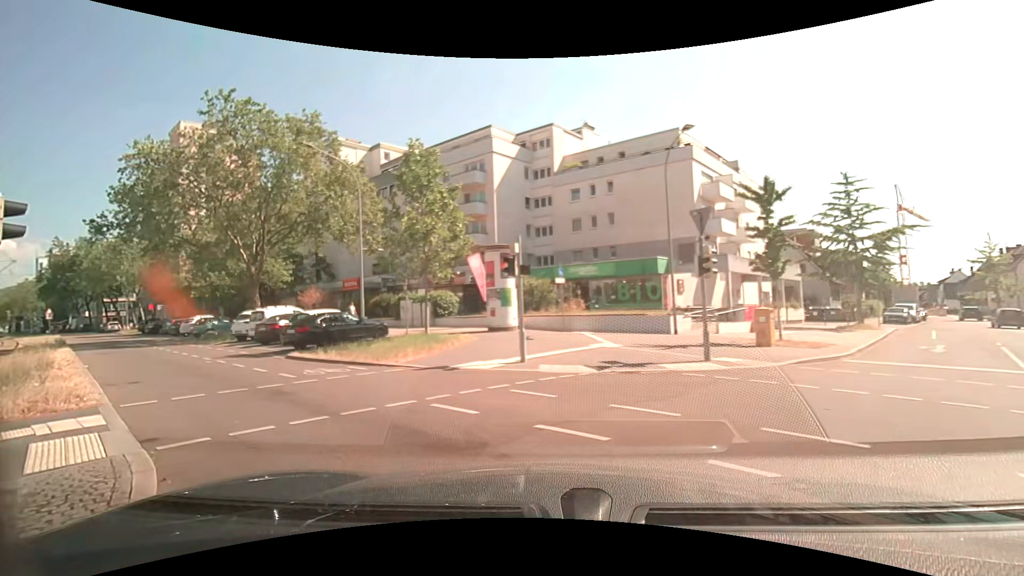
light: Day
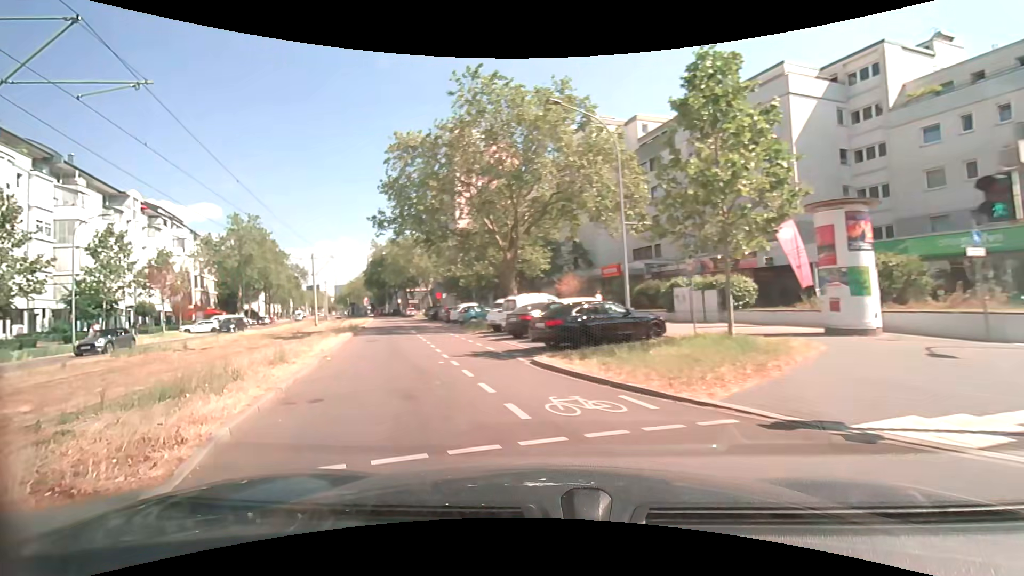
(-1.5, +5.9) m; -28°
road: tertiary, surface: asphalt
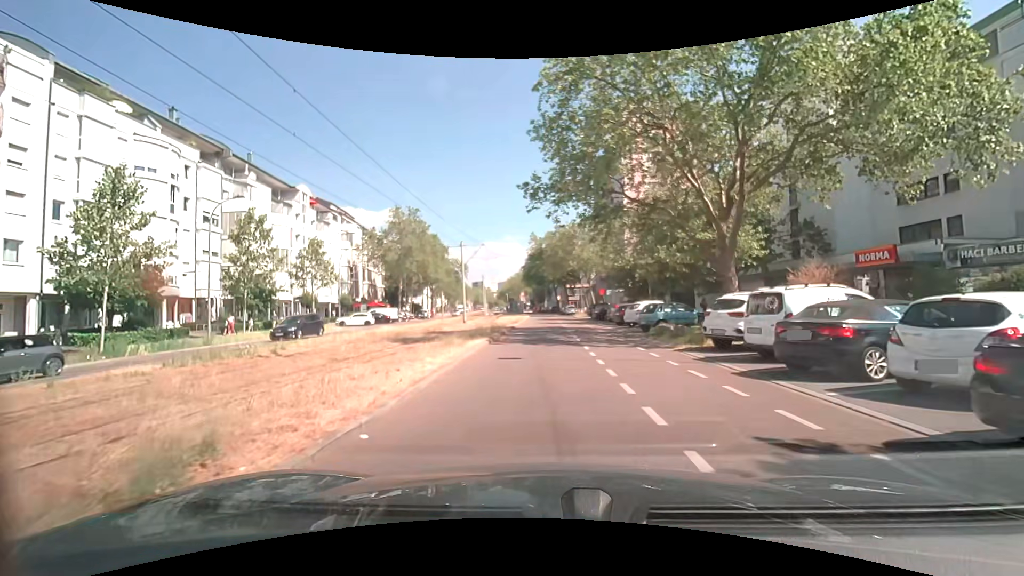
(-2.0, +9.8) m; -17°
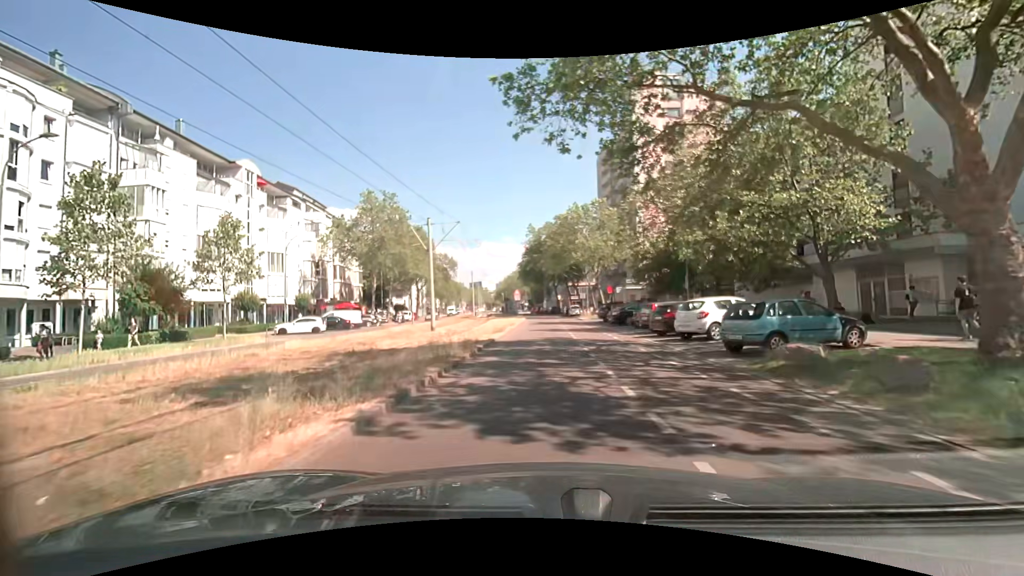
(+0.1, +12.6) m; +1°
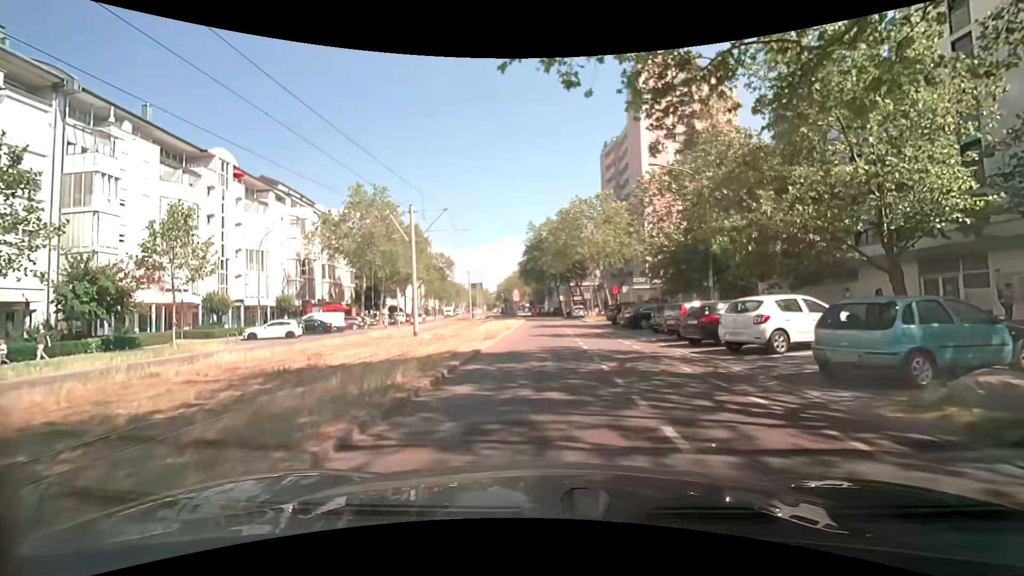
(0.0, +4.7) m; 0°
